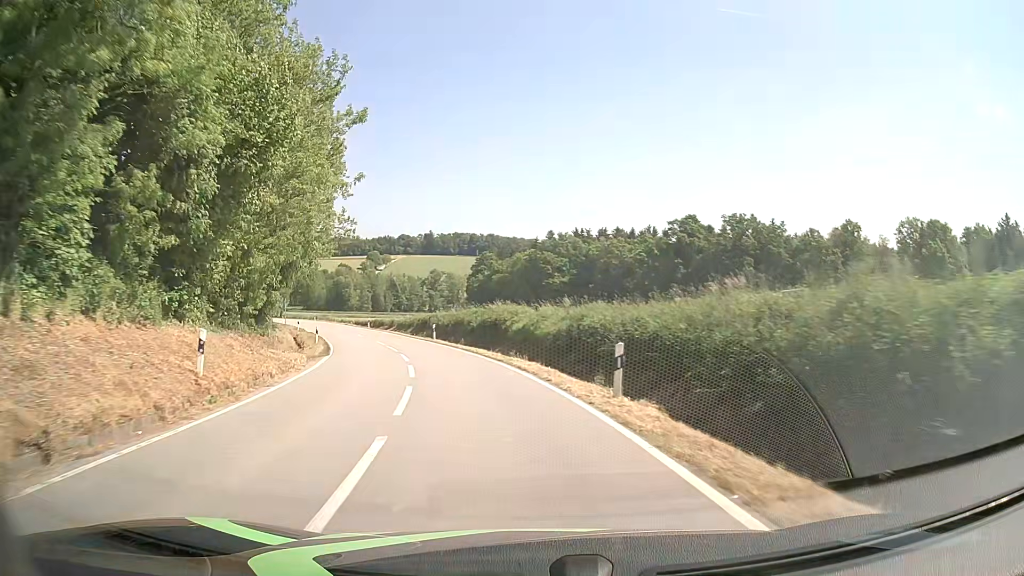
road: tertiary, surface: asphalt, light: Day
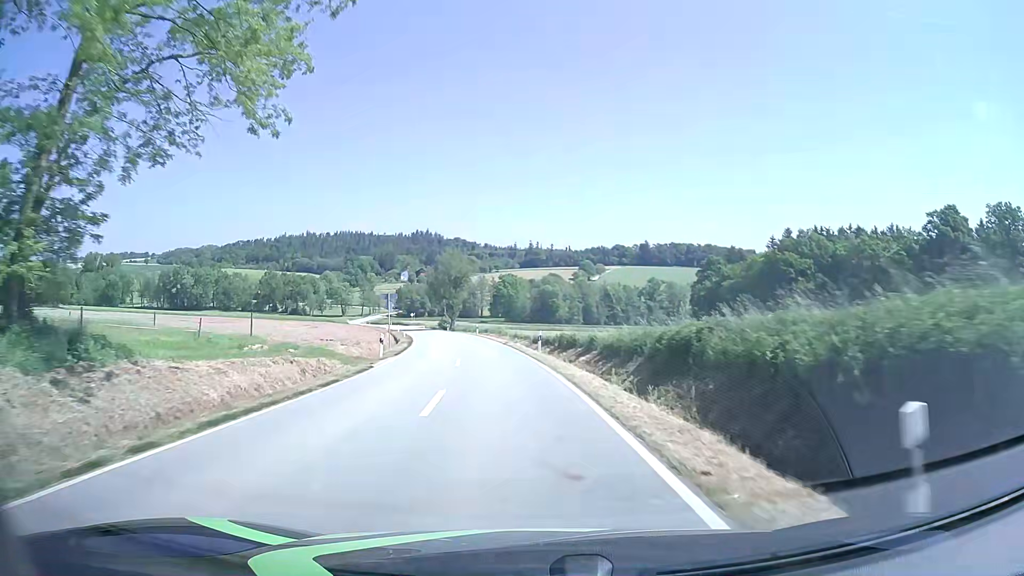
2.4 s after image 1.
(-6.4, +35.7) m; -19°
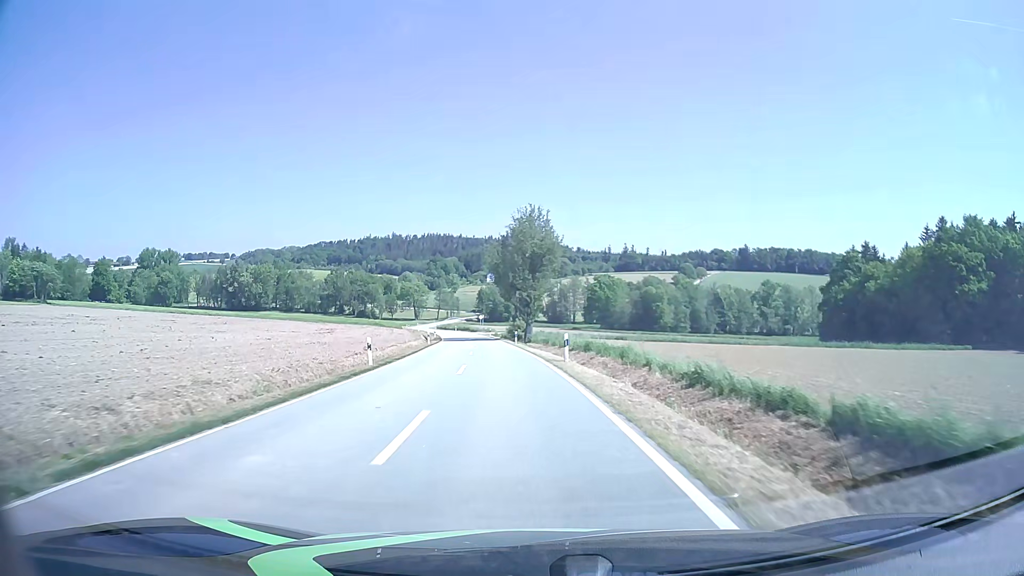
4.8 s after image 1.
(-3.0, +40.5) m; -8°
(0, +10) (-1, +20) (-1, +30) (-2, +40) (-3, +50) (-4, +60) (-5, +70) (-7, +80) (-8, +90) (-10, +99) m
